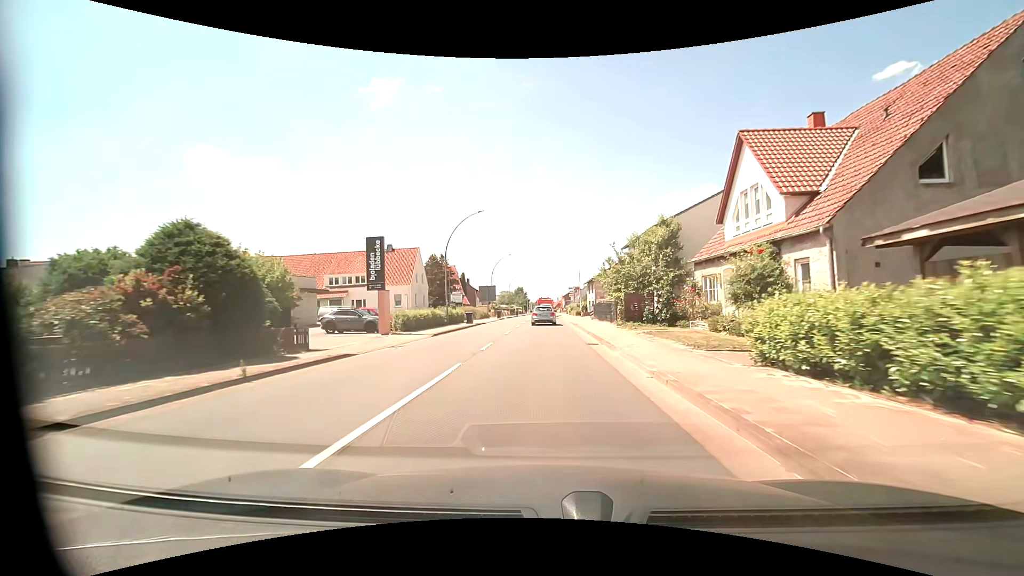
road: primary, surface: asphalt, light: Day
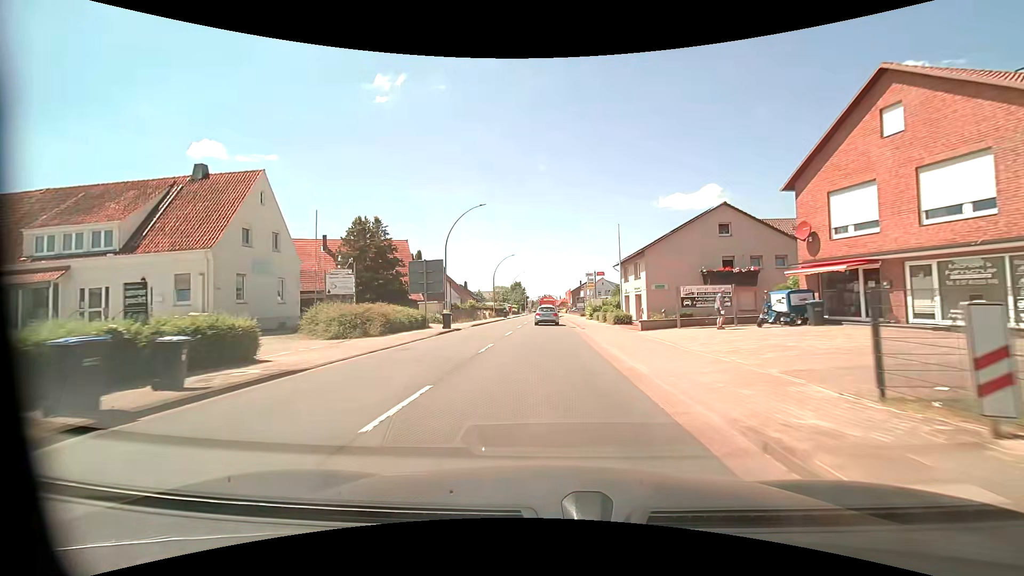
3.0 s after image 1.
(-0.1, +37.9) m; 0°
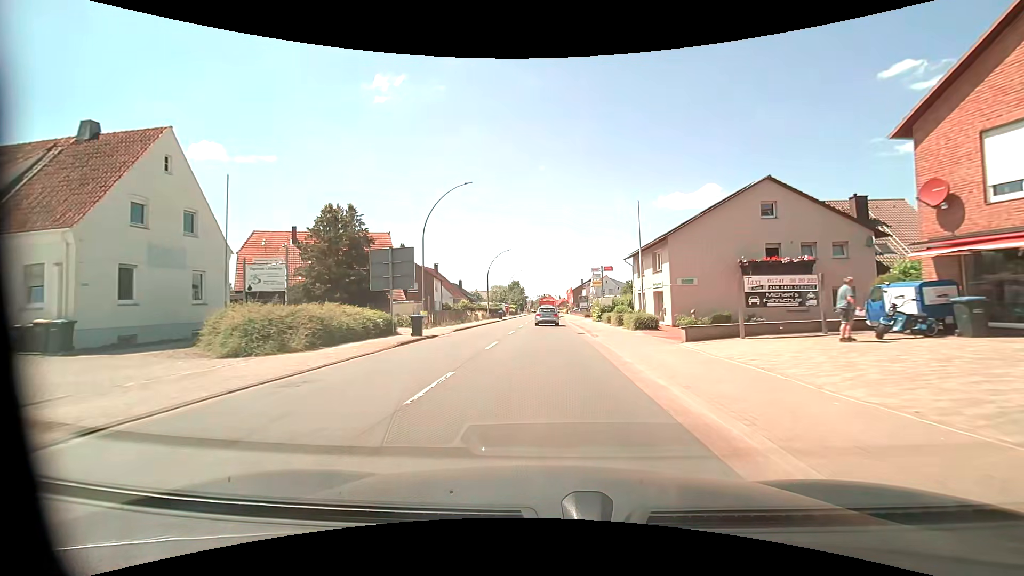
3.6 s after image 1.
(0.0, +7.6) m; -1°
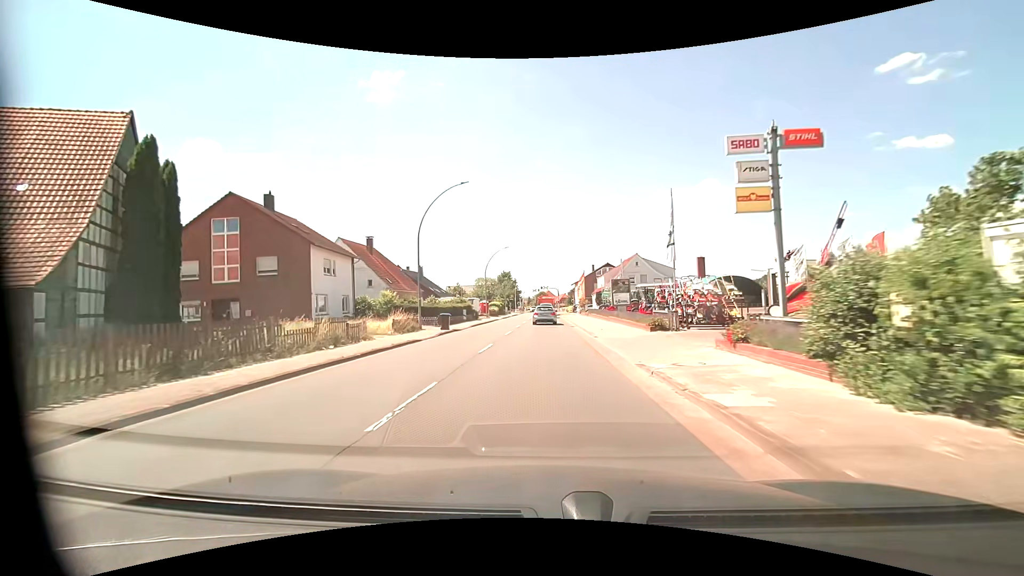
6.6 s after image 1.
(+0.3, +38.0) m; 0°
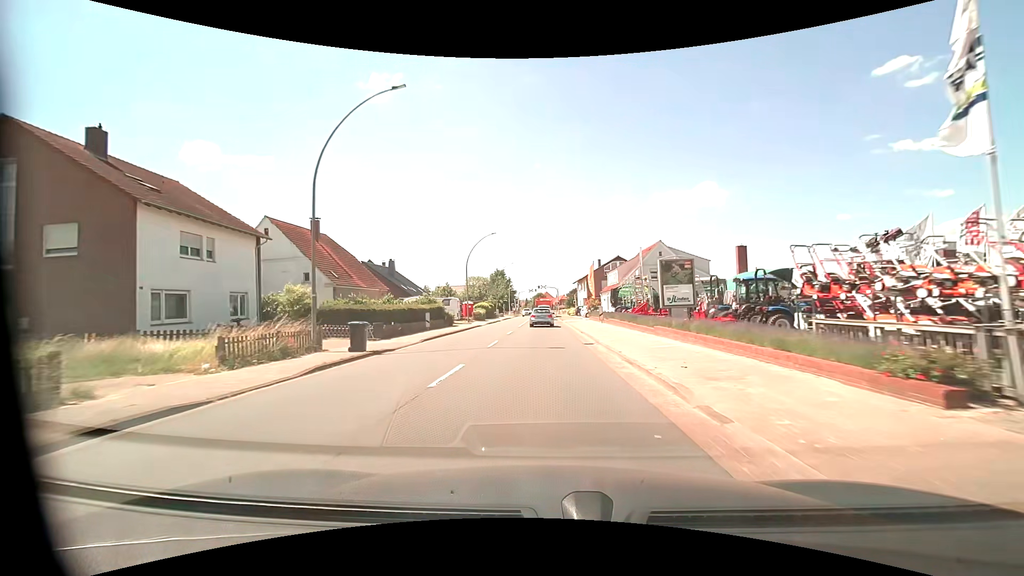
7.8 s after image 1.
(+0.1, +15.1) m; 0°
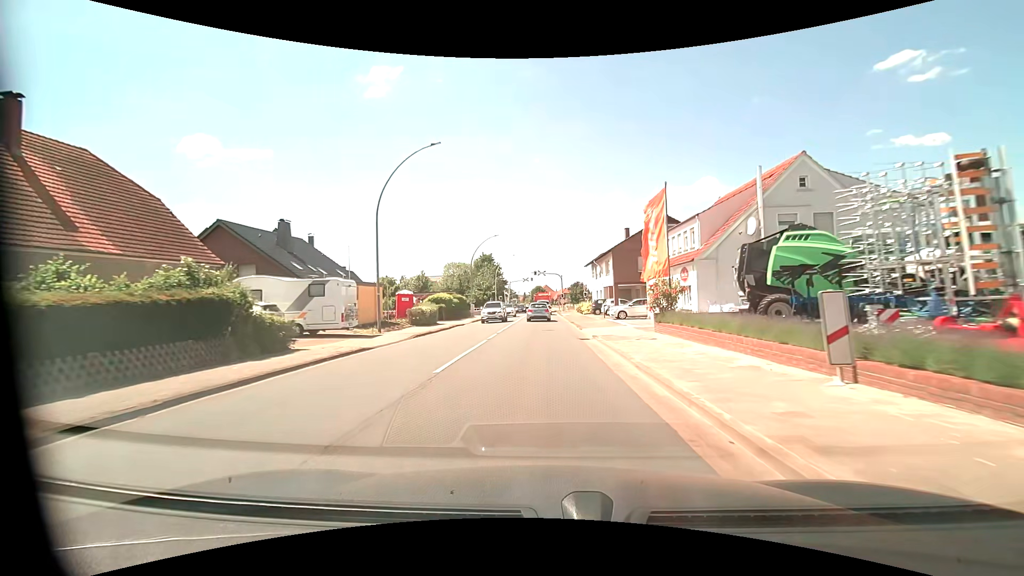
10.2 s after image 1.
(+0.2, +29.4) m; 0°
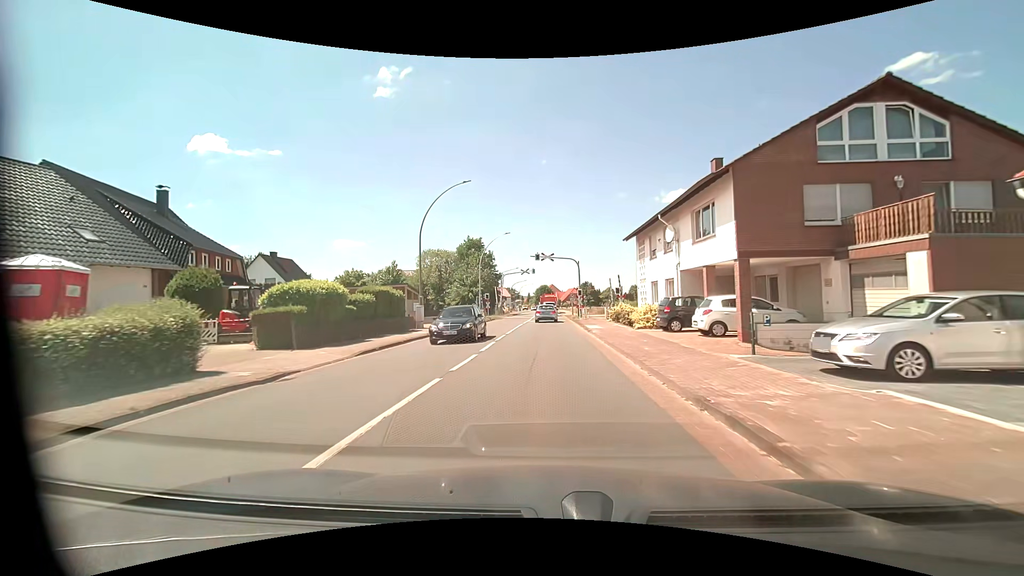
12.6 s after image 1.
(-0.2, +27.0) m; -1°
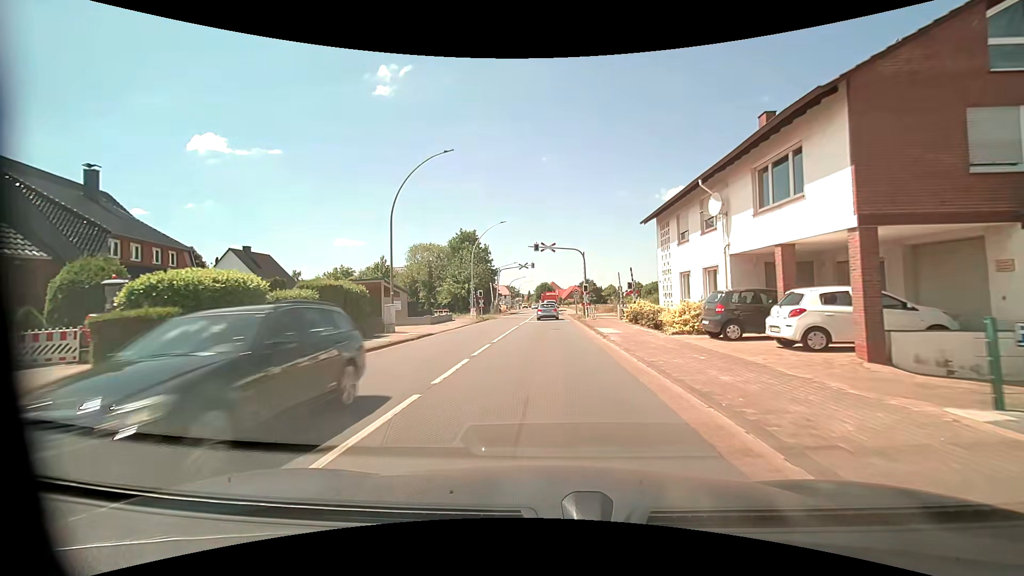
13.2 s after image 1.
(0.0, +6.3) m; 0°
(0, +10) (0, +20) (0, +30) (0, +40) (0, +50) (0, +60) (+1, +70) (+1, +80) (+1, +90) (+1, +100) m
